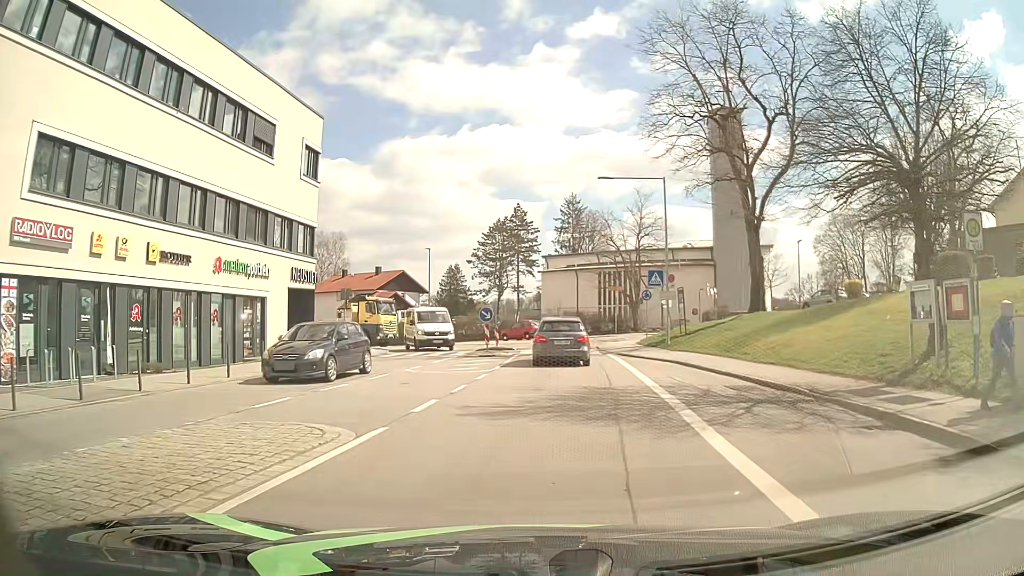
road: unclassified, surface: asphalt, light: Day
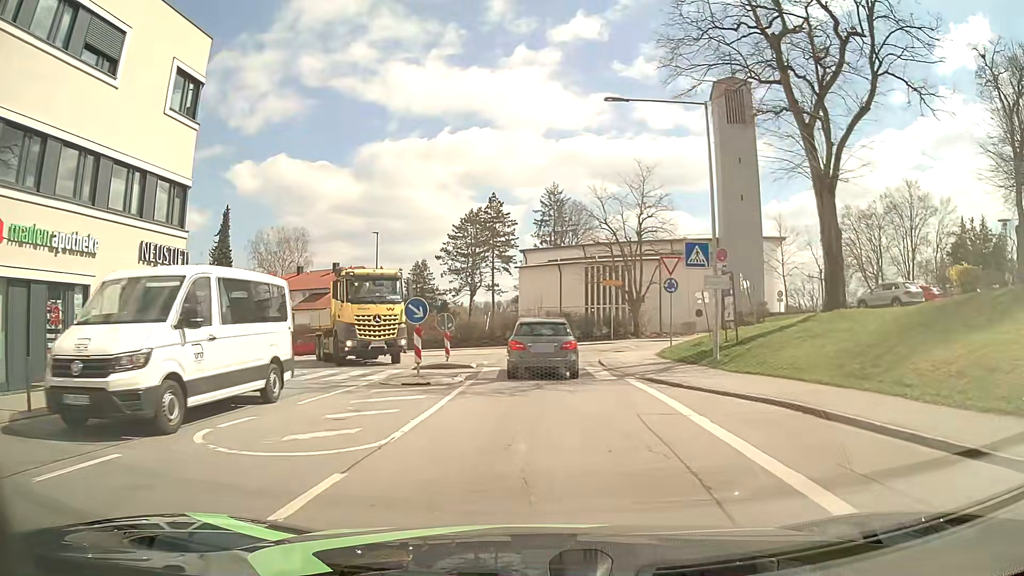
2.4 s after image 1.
(+0.4, +11.9) m; +3°
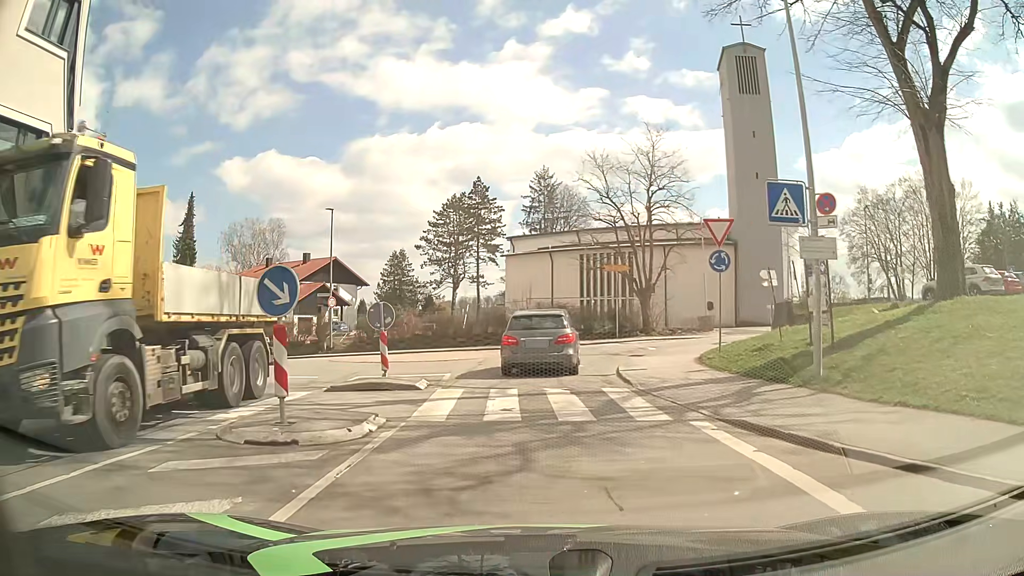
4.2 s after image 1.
(0.0, +8.0) m; 0°
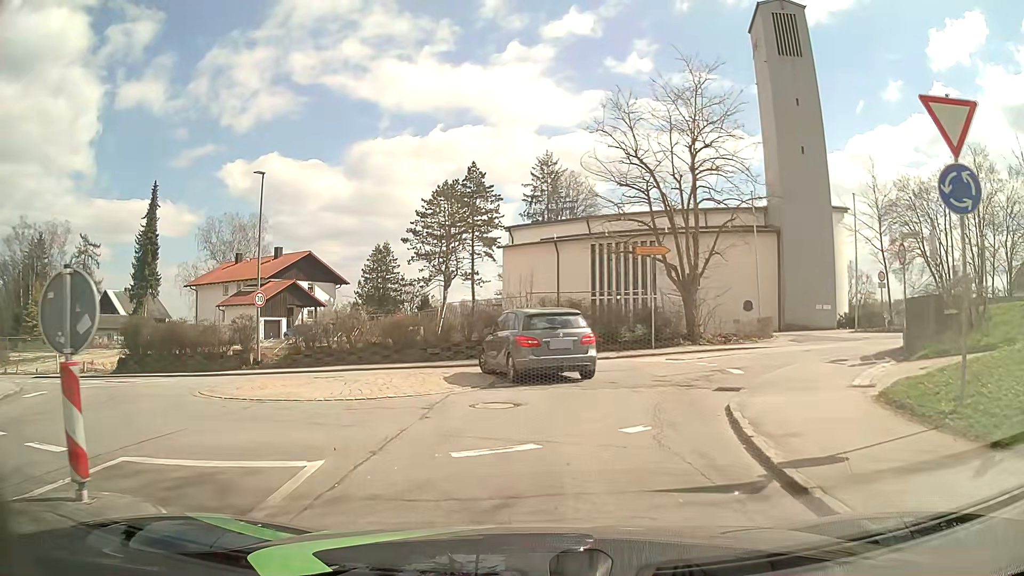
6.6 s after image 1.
(+0.1, +10.5) m; +2°
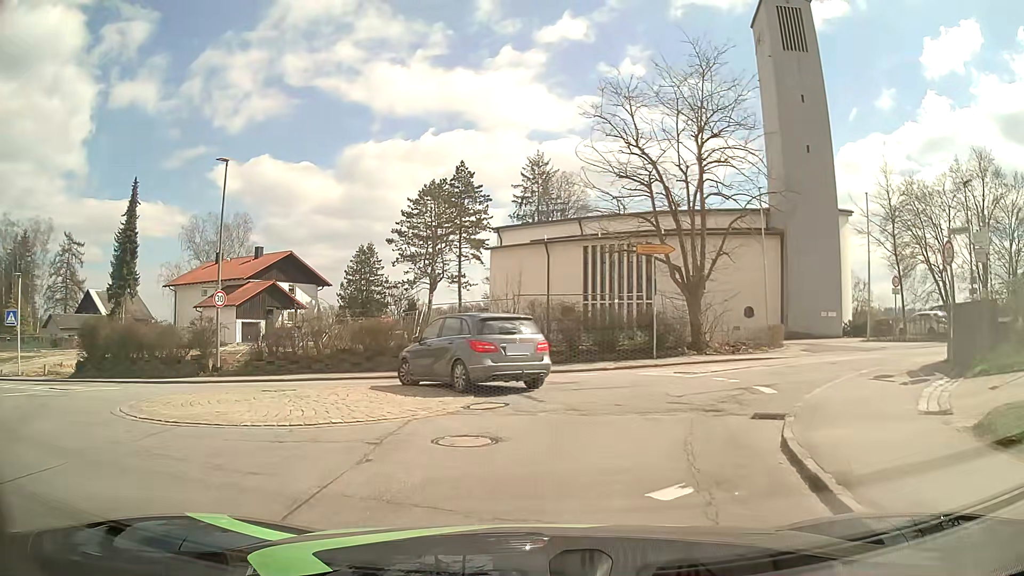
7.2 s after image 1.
(-0.1, +2.8) m; -1°
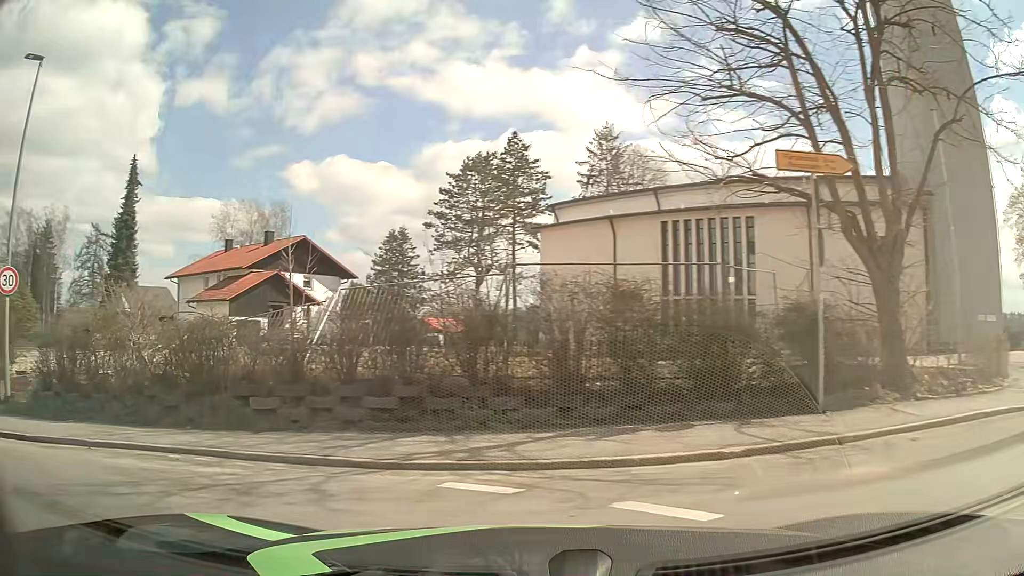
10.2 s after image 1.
(+1.4, +13.2) m; -5°
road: tertiary
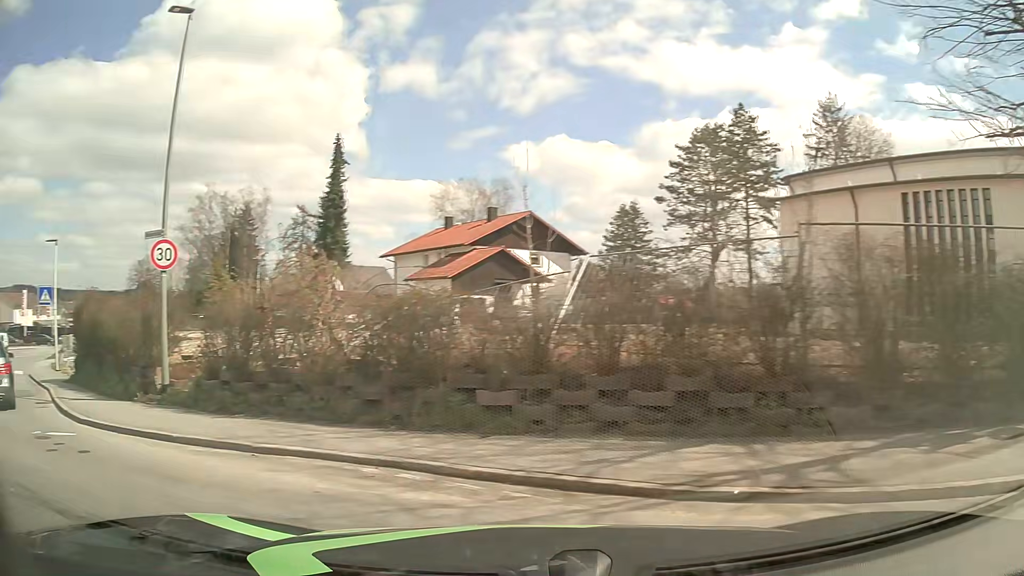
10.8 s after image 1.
(-0.4, +2.3) m; -20°
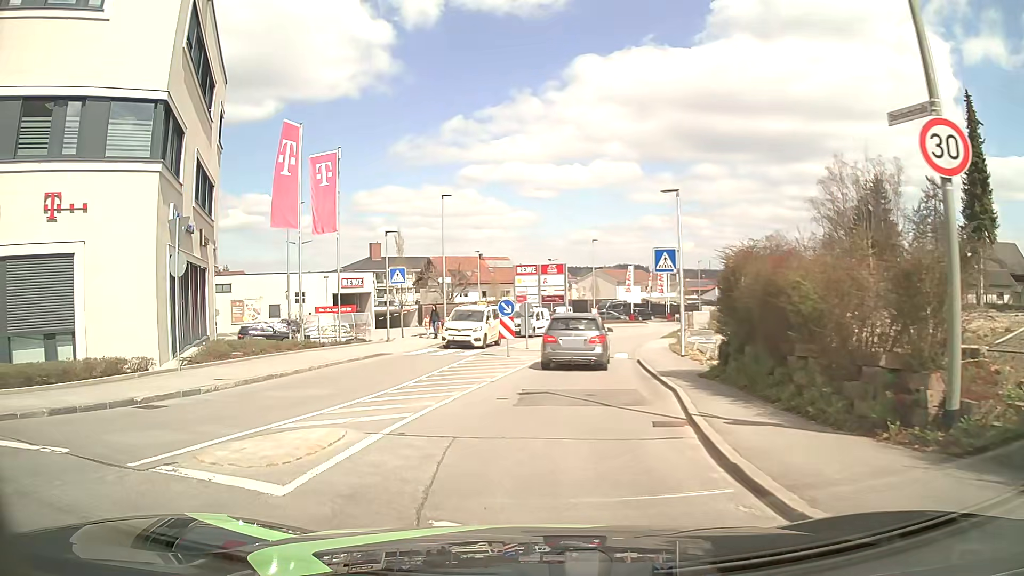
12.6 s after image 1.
(-3.7, +5.9) m; -55°
